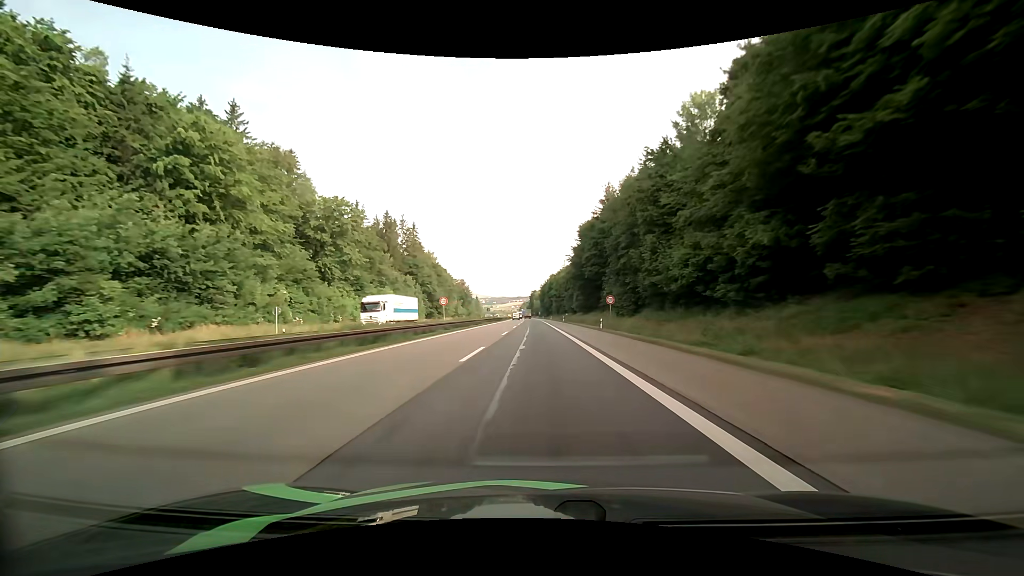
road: motorway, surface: asphalt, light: Day
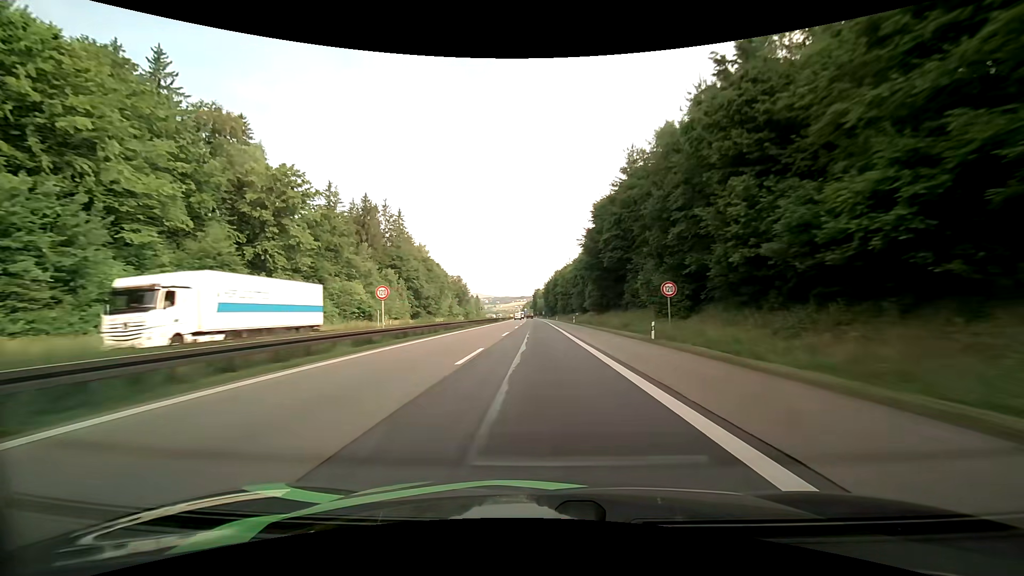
(-0.1, +18.8) m; 0°
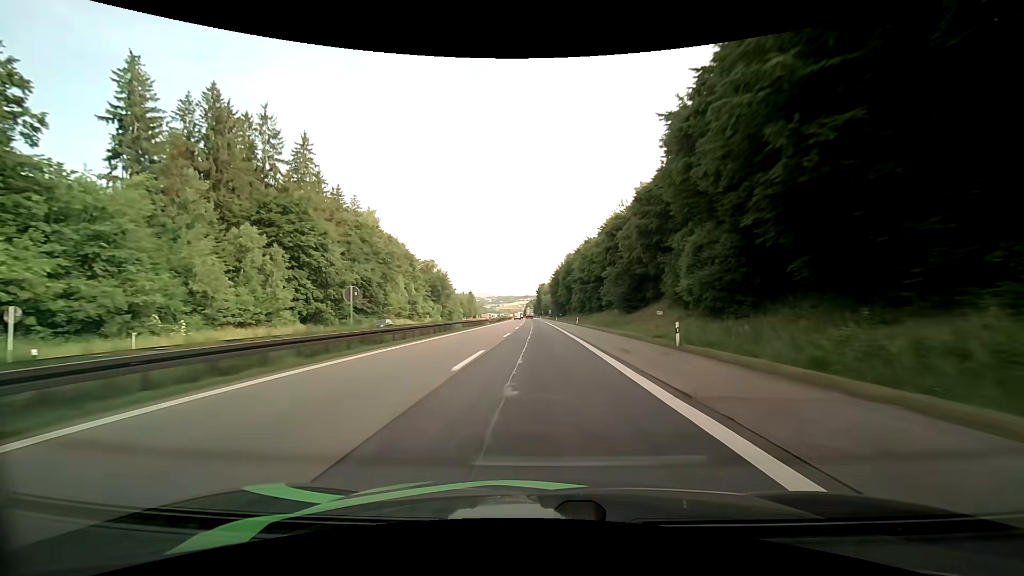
(-0.3, +54.6) m; -1°
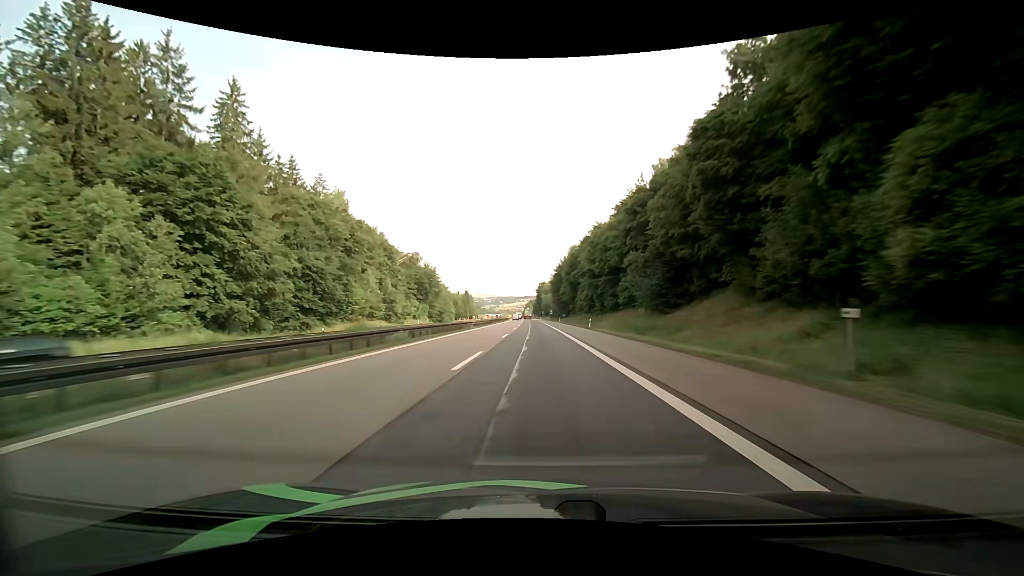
(0.0, +17.7) m; 0°
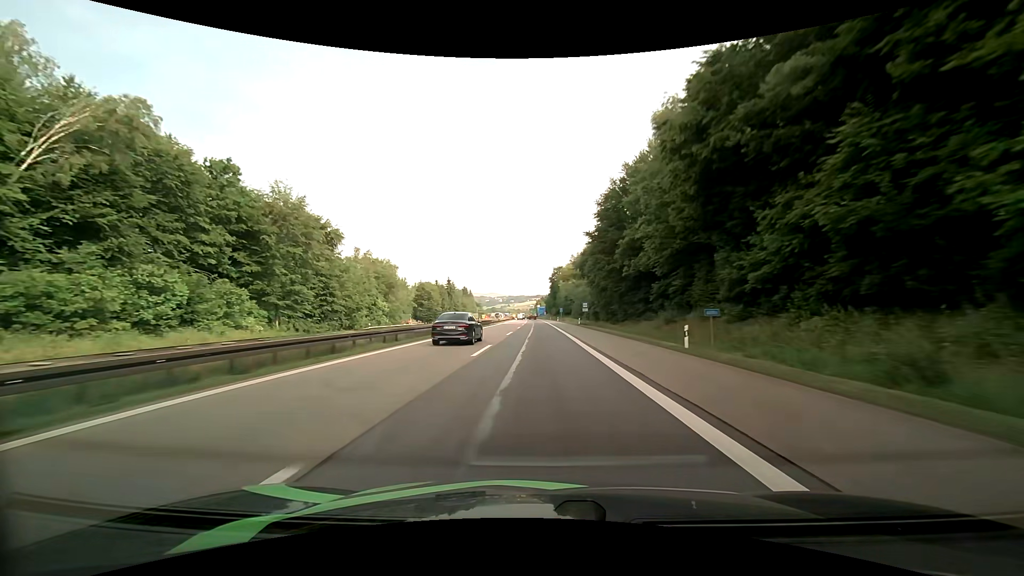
(-0.9, +85.8) m; -1°
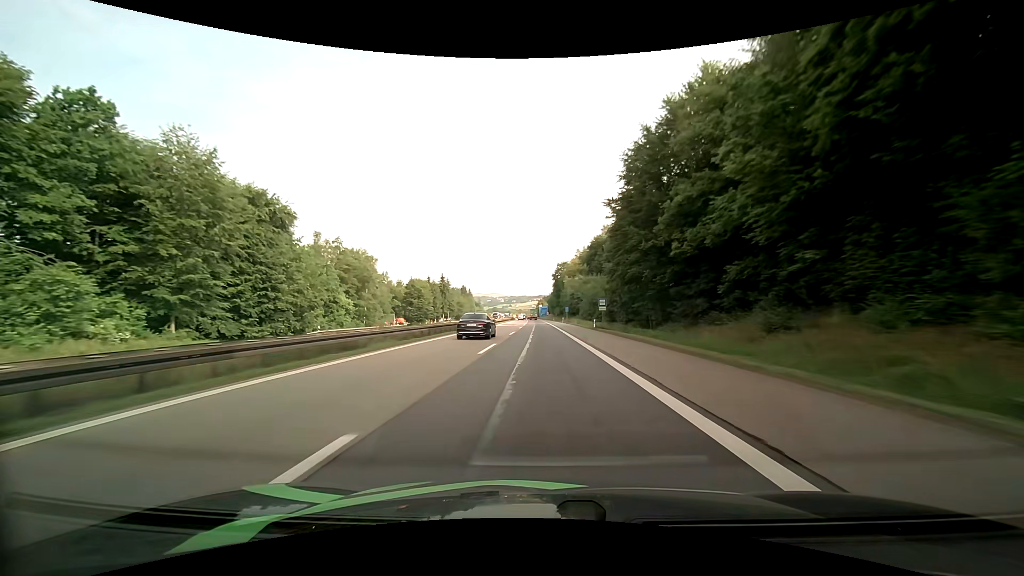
(-0.1, +16.9) m; 0°
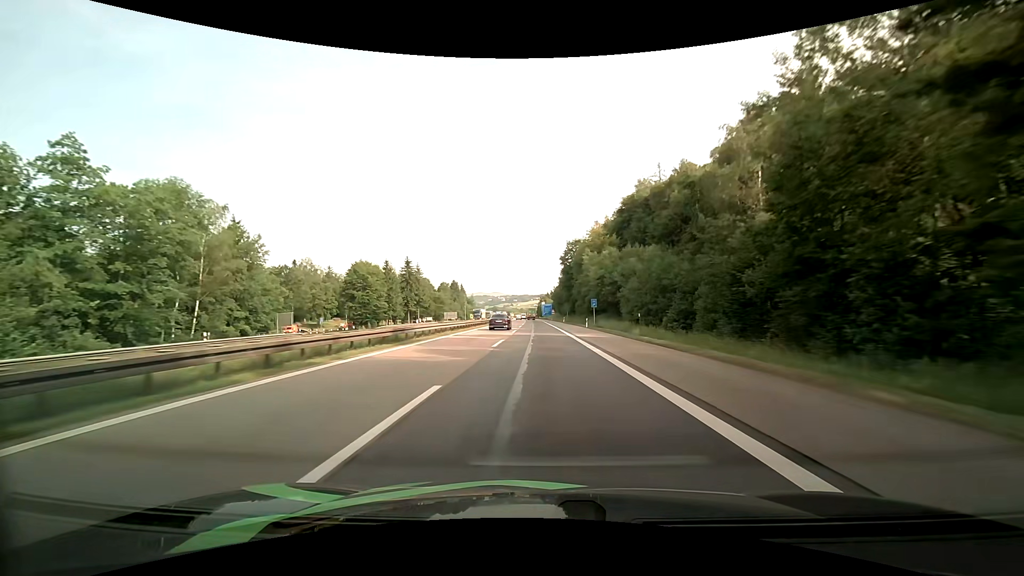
(-0.2, +50.2) m; 0°
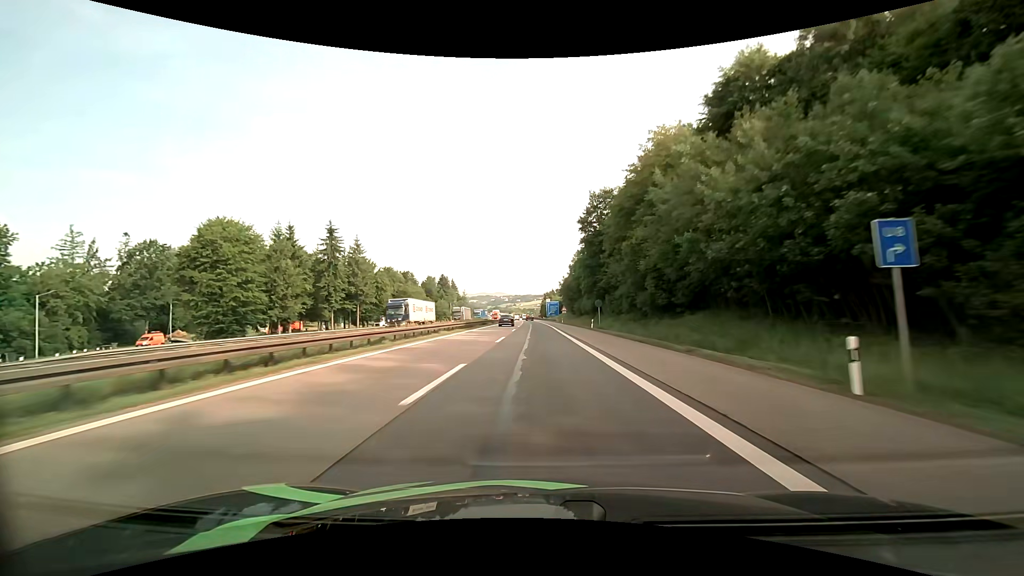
(-0.1, +49.6) m; 0°
(0, +10) (0, +20) (0, +30) (0, +40) (-1, +50) (-1, +60) (-1, +70) (-1, +80) (-1, +90) (-2, +100) m
